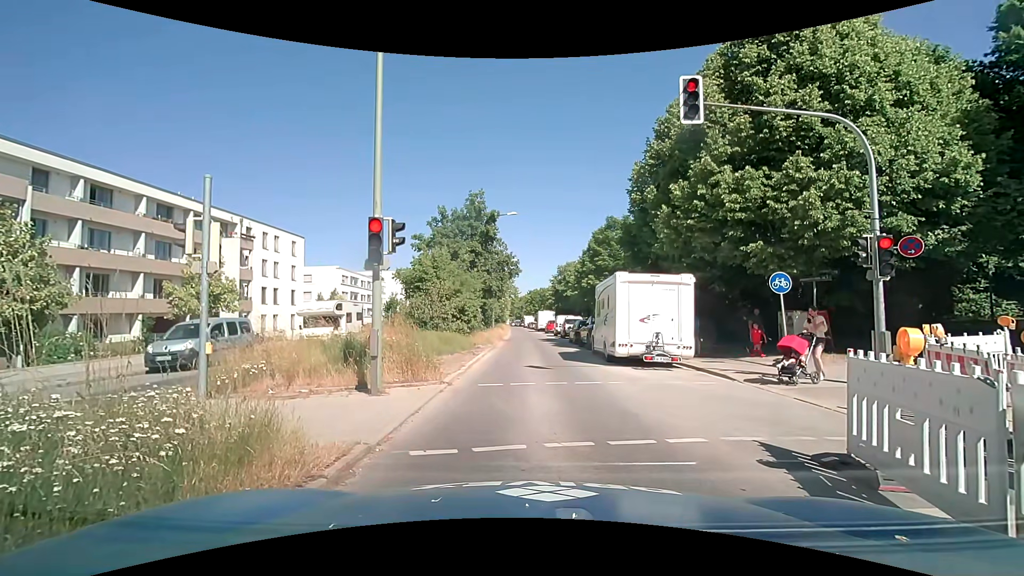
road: secondary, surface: asphalt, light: Day
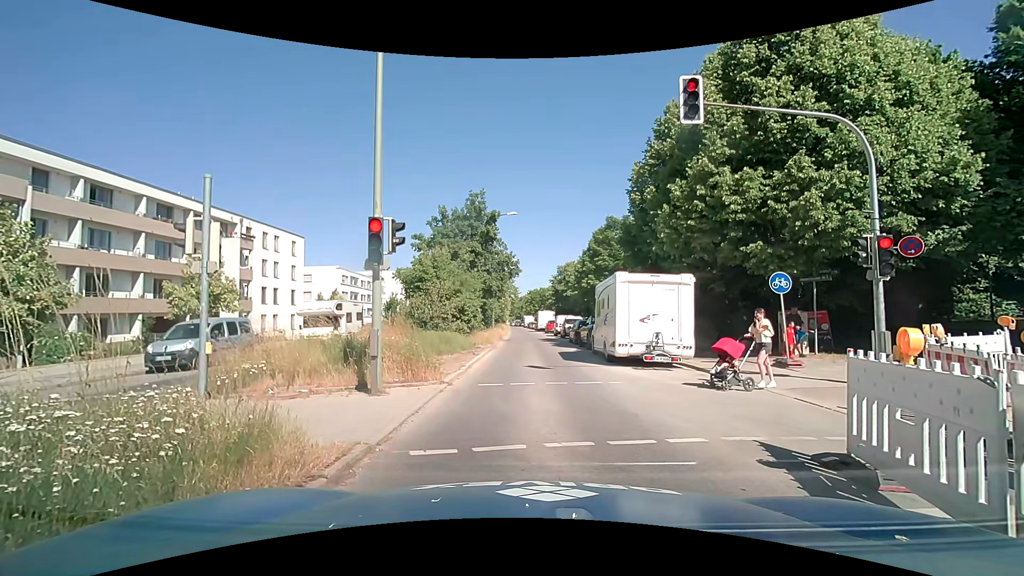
(0.0, 0.0) m; 0°
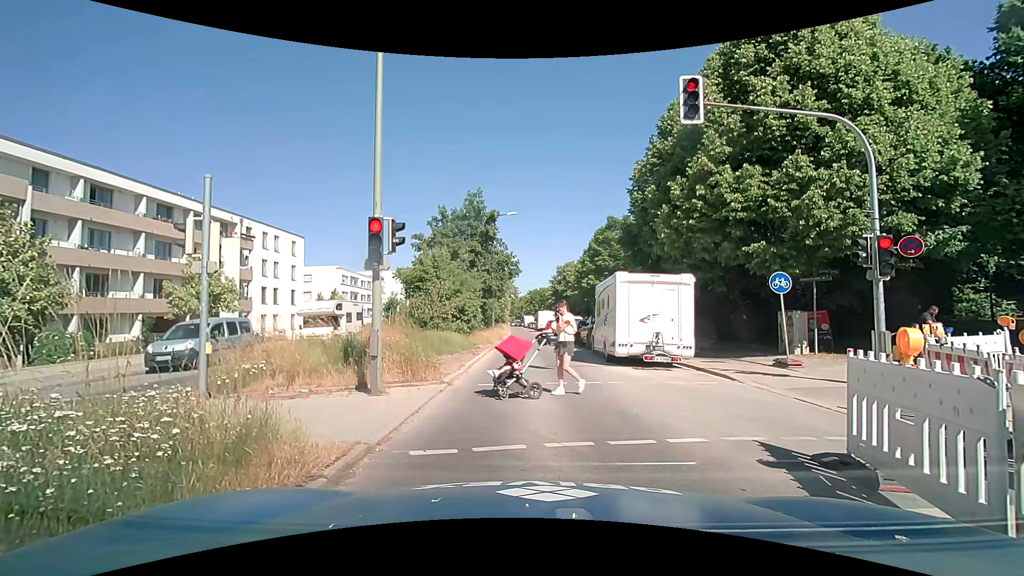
(0.0, 0.0) m; 0°
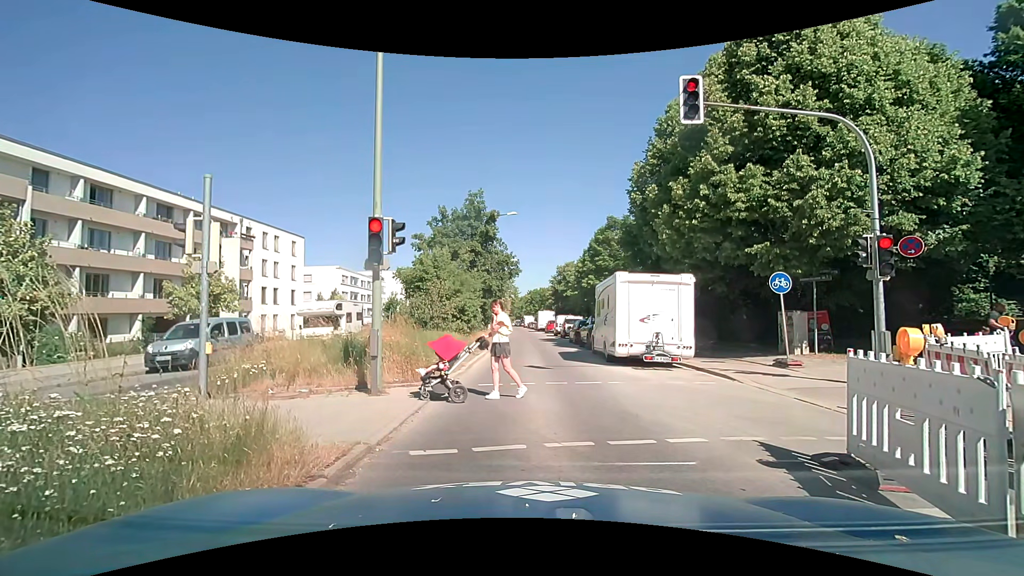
(0.0, 0.0) m; 0°
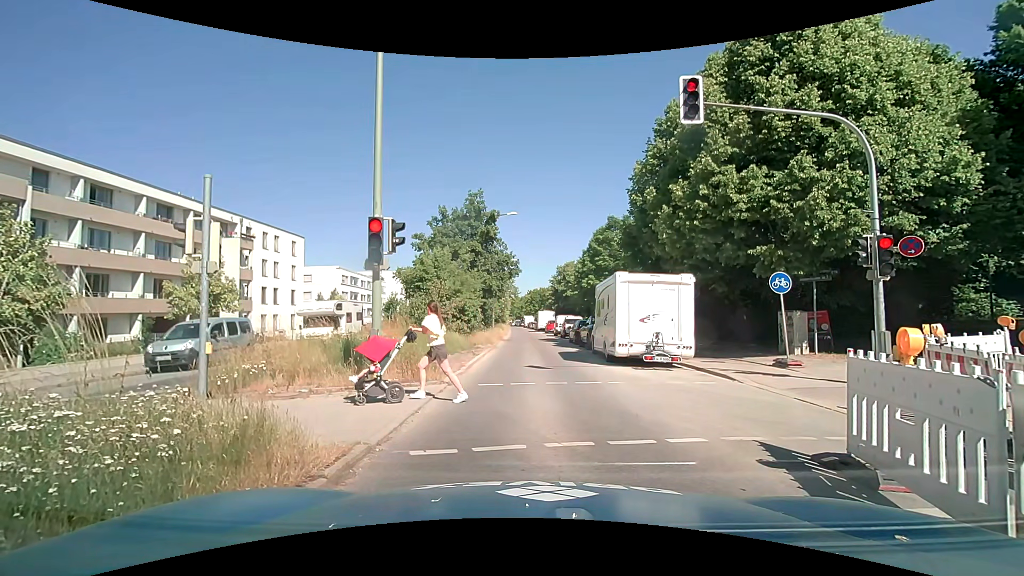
(0.0, 0.0) m; 0°
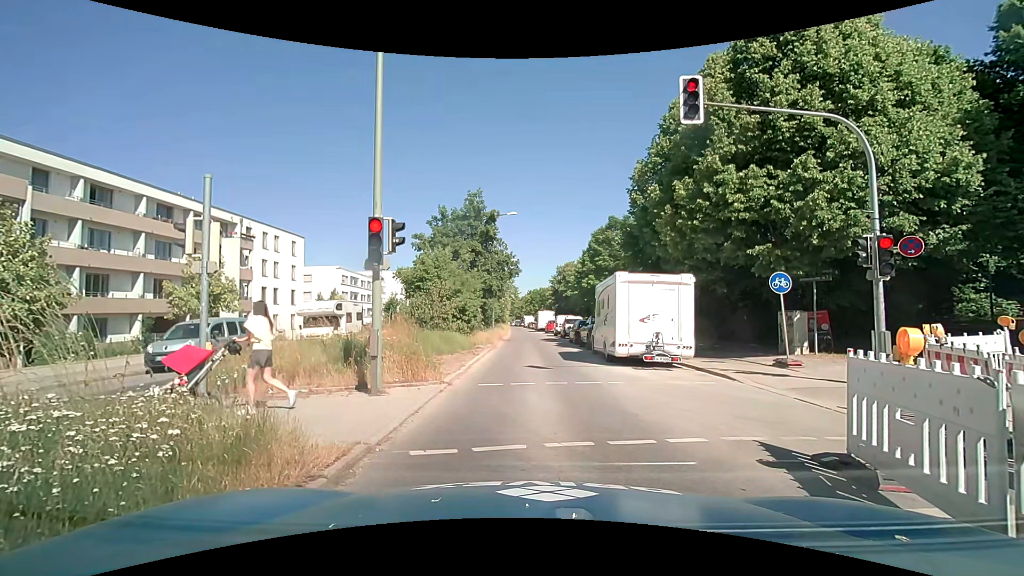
(0.0, 0.0) m; 0°
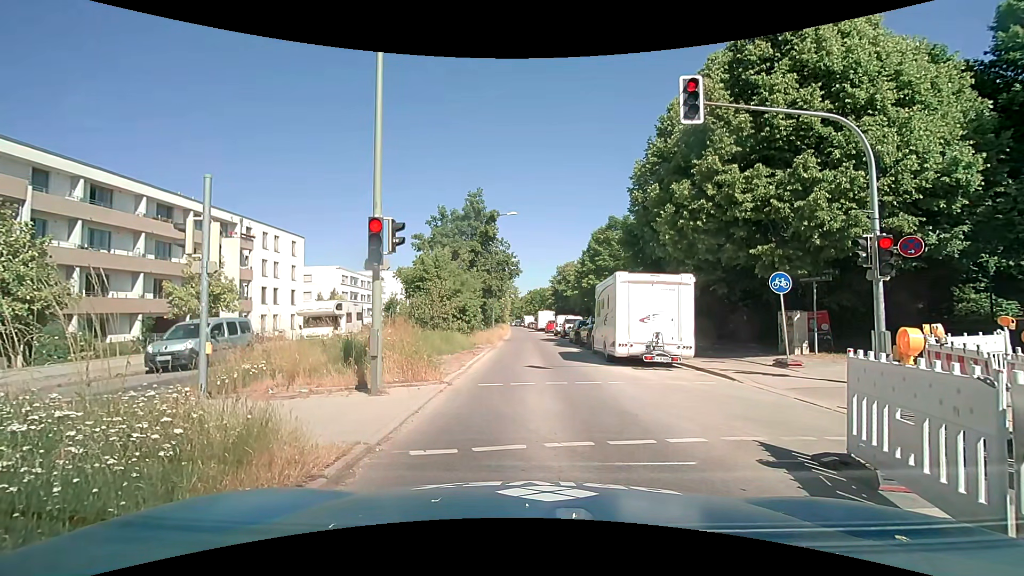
(0.0, 0.0) m; 0°
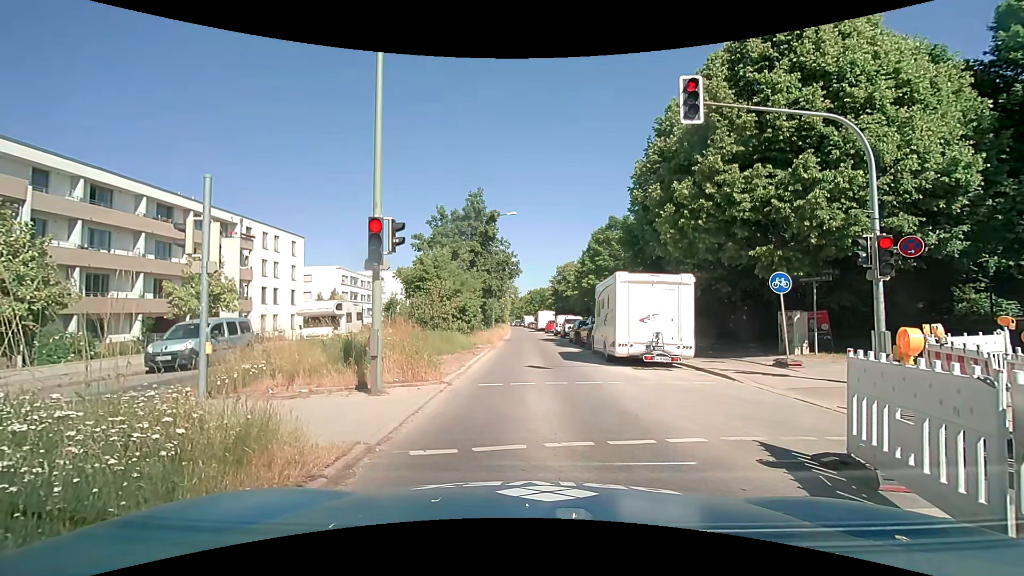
(0.0, 0.0) m; 0°
(0, +10) (-1, +20) (-1, +30) (-1, +40) (-2, +50) (-2, +60) (-3, +70) (-3, +80) (-4, +90) (-5, +100) m
